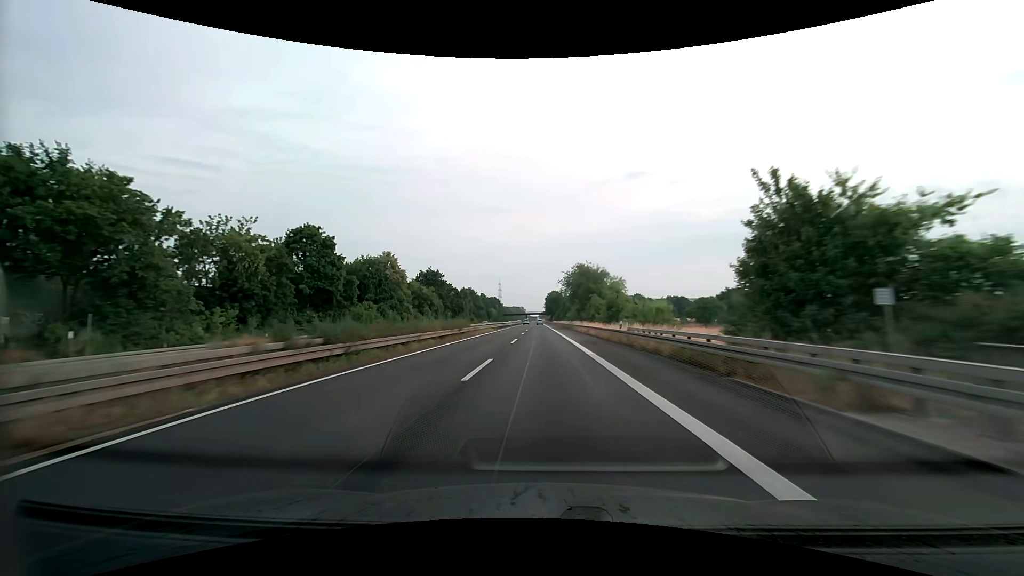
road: trunk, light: Day
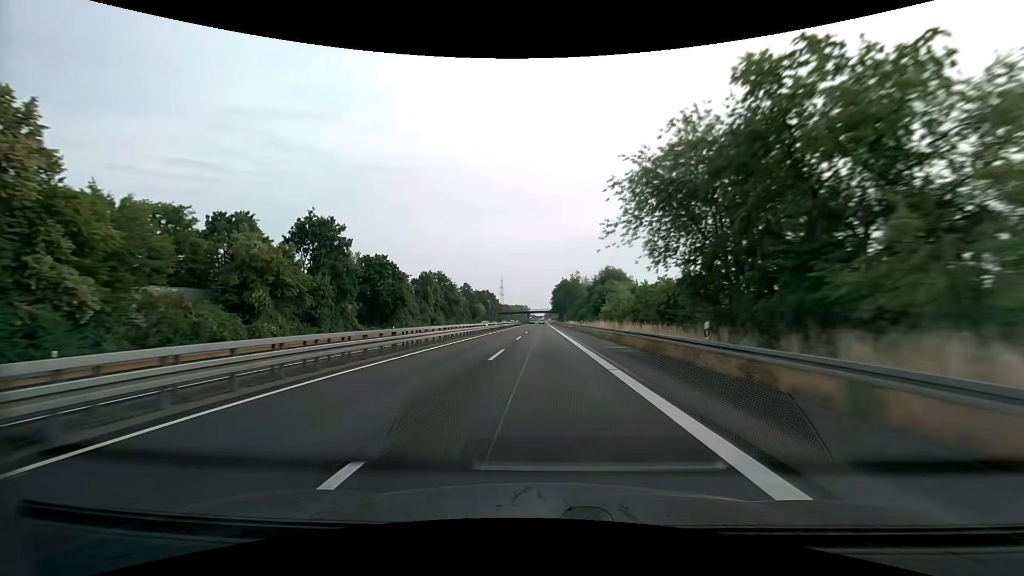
(-0.4, +66.3) m; -1°
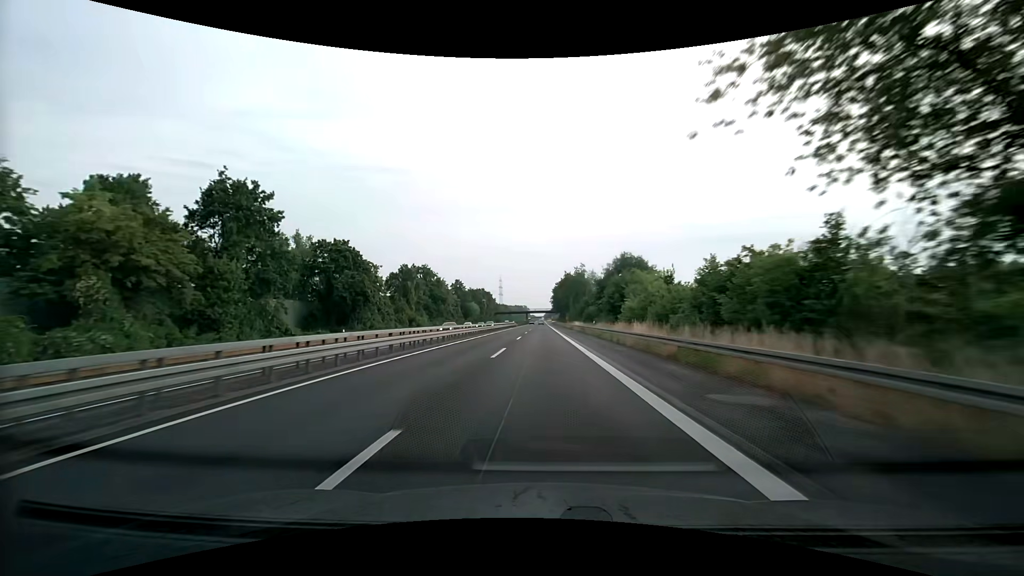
(0.0, +16.5) m; 0°
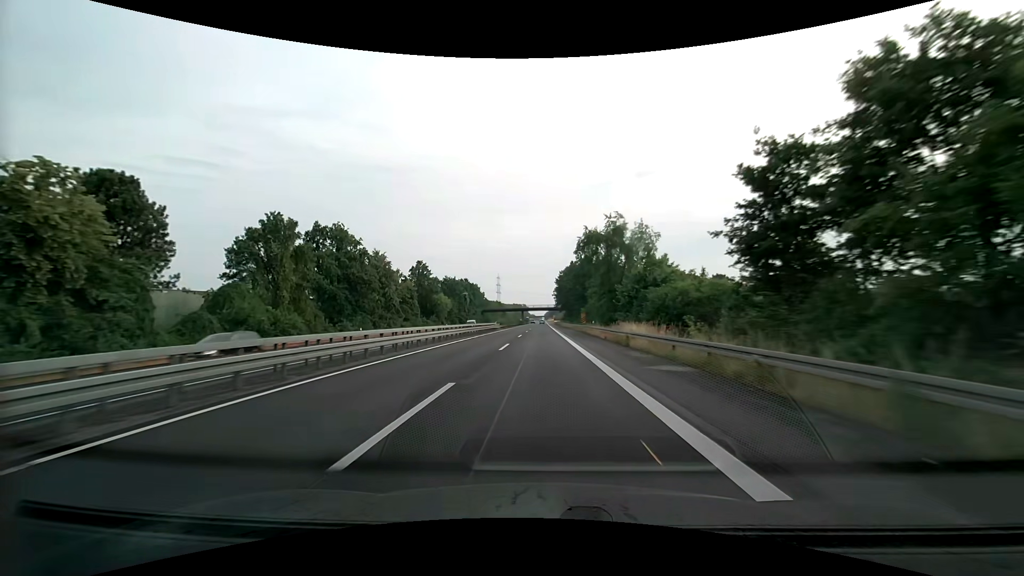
(+0.1, +49.5) m; 0°
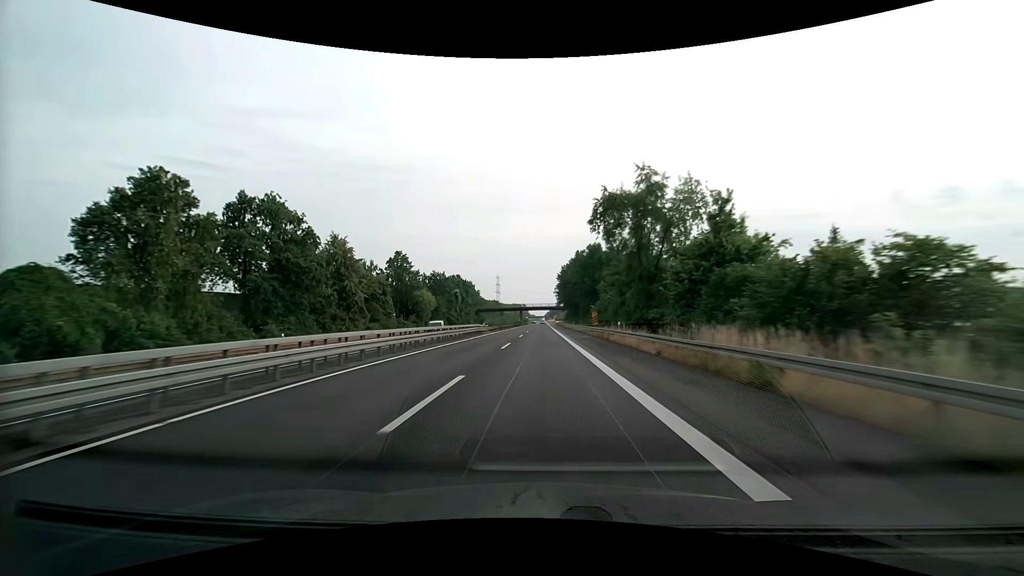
(0.0, +16.5) m; 0°
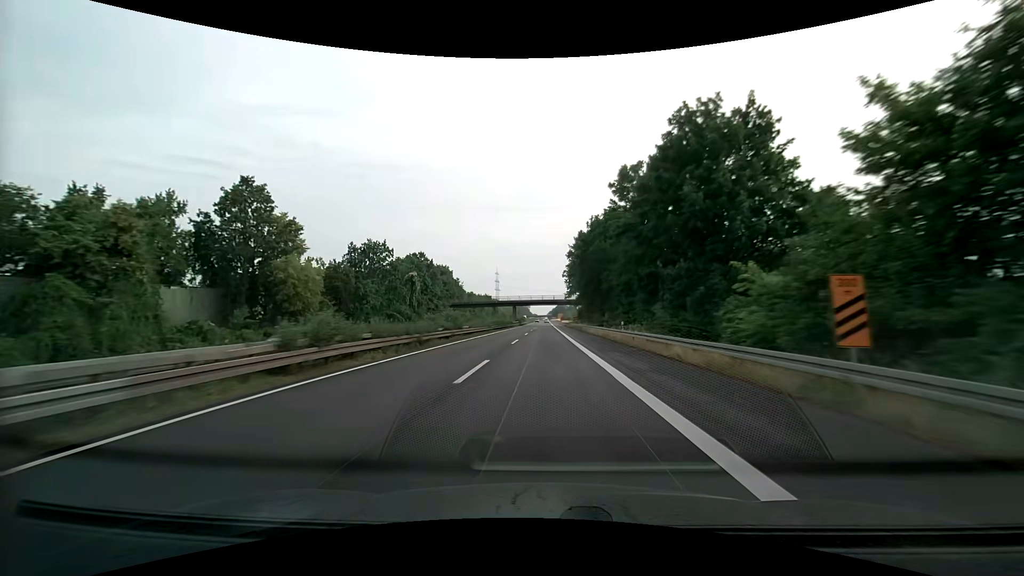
(+0.1, +49.4) m; 0°
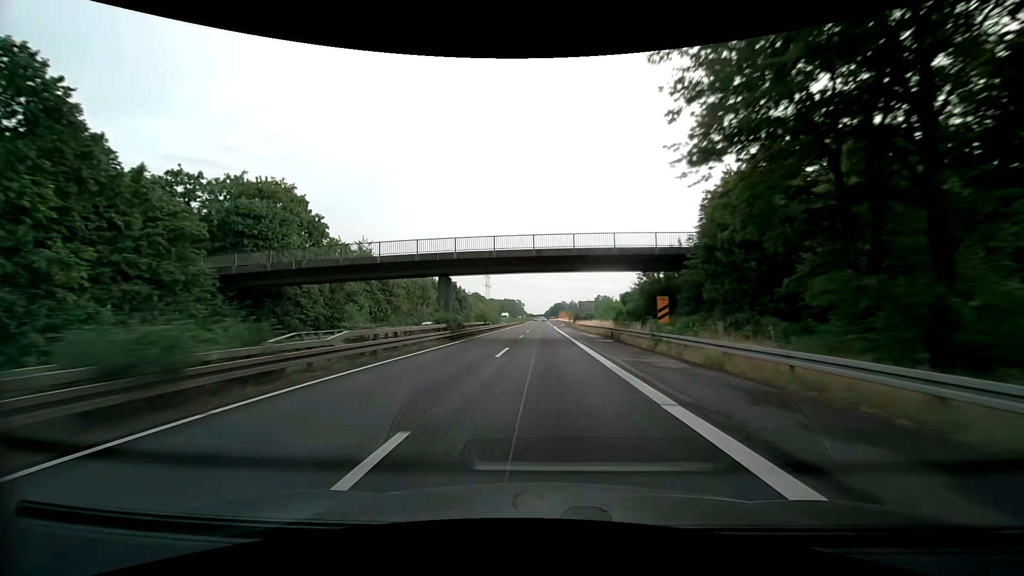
(-0.4, +82.4) m; 0°
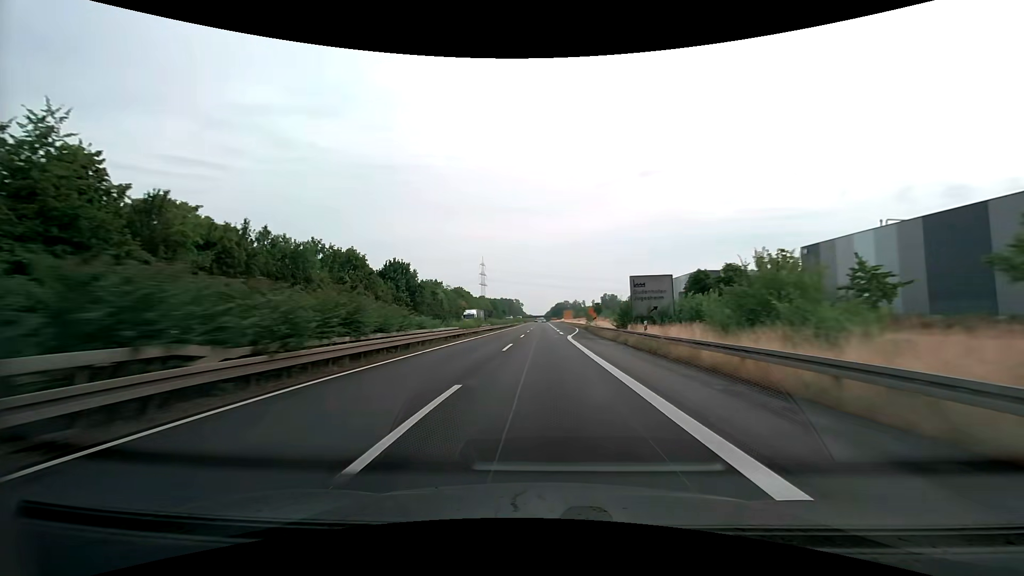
(-0.2, +49.4) m; 0°
(0, +10) (0, +20) (0, +30) (0, +40) (0, +50) (0, +60) (0, +70) (0, +80) (0, +90) (0, +100) m
